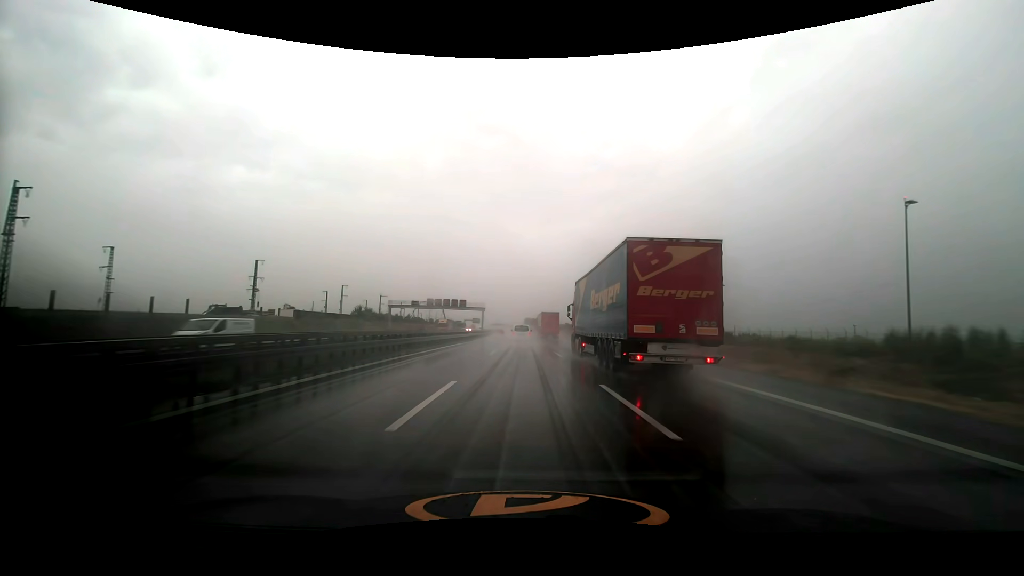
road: motorway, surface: asphalt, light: Day
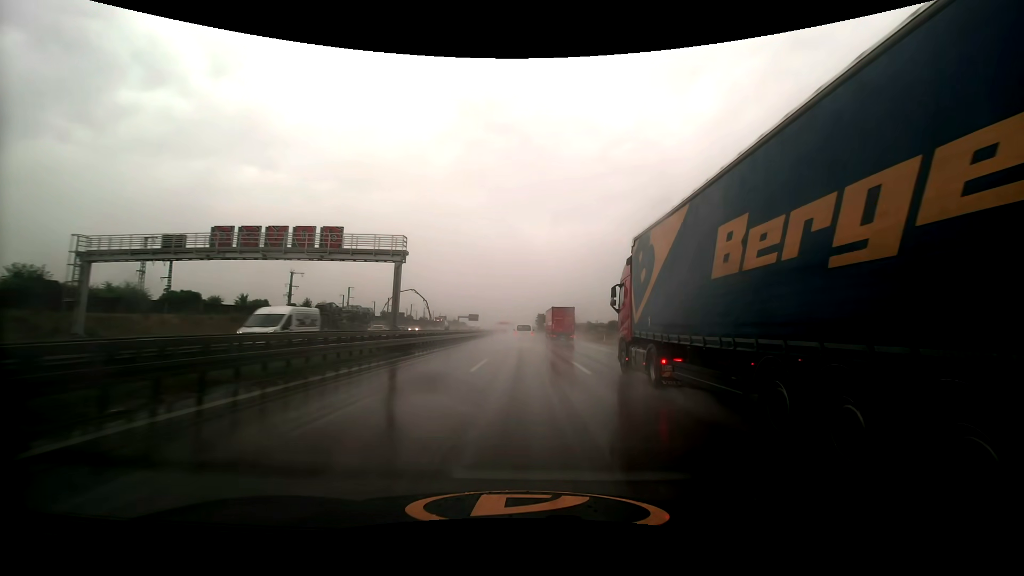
(-0.9, +83.3) m; -1°
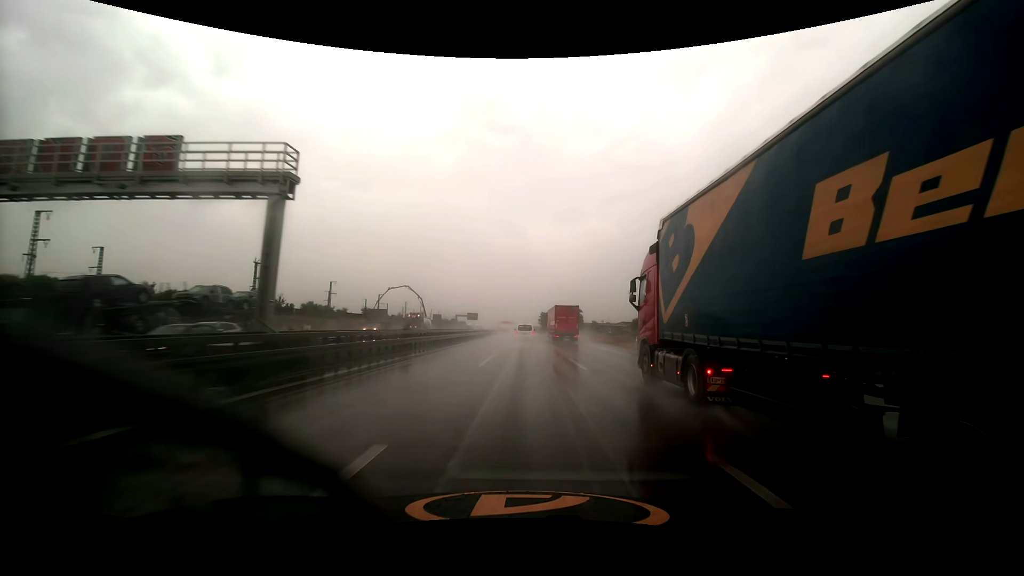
(0.0, +16.5) m; 0°
(0, +10) (0, +20) (0, +30) (0, +40) (0, +50) (-1, +60) (-1, +70) (-1, +80) (-1, +90) (-1, +100) m
